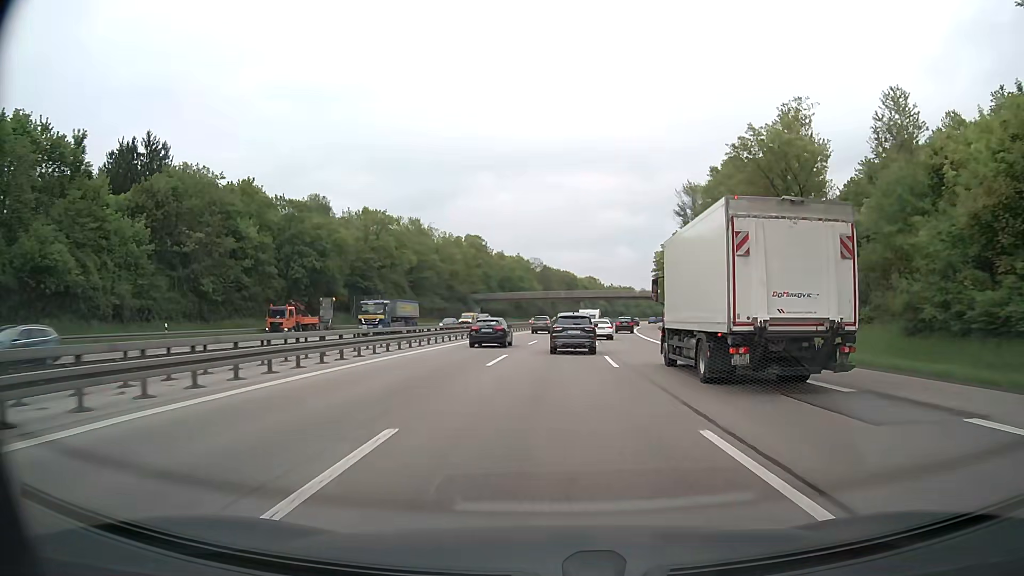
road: motorway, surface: asphalt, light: Day
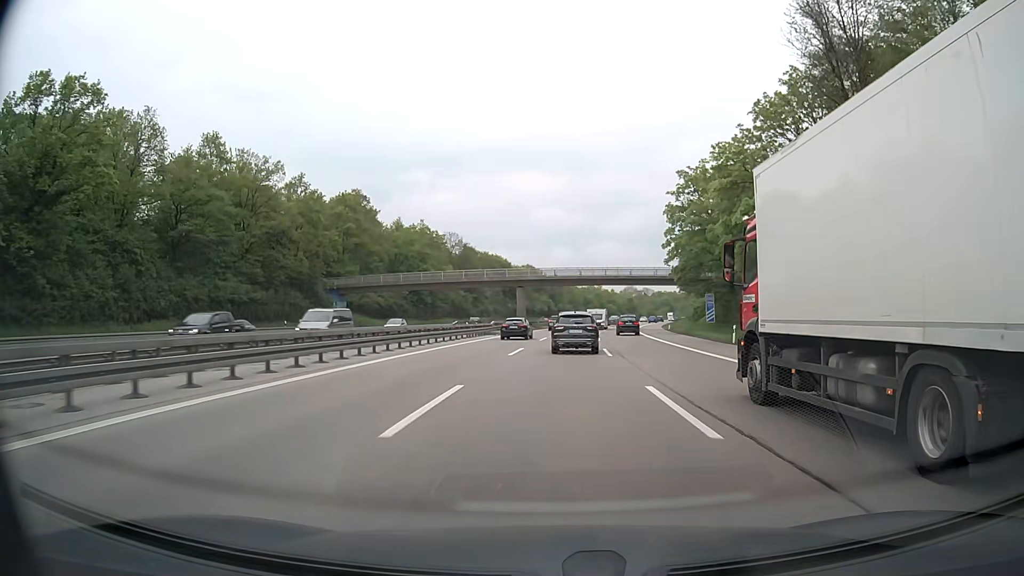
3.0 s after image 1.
(+2.9, +66.1) m; +5°
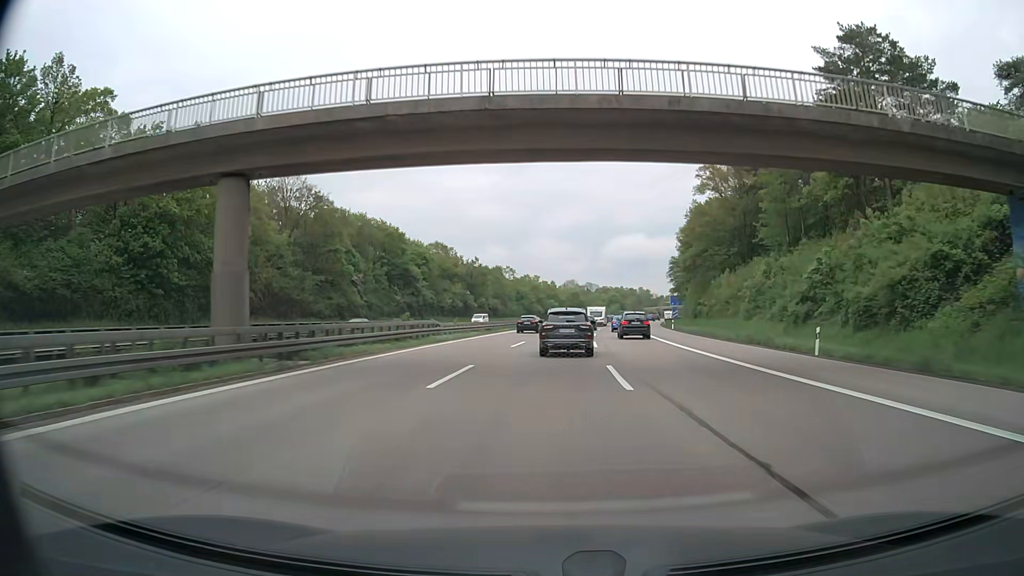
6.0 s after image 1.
(+3.6, +66.2) m; +6°
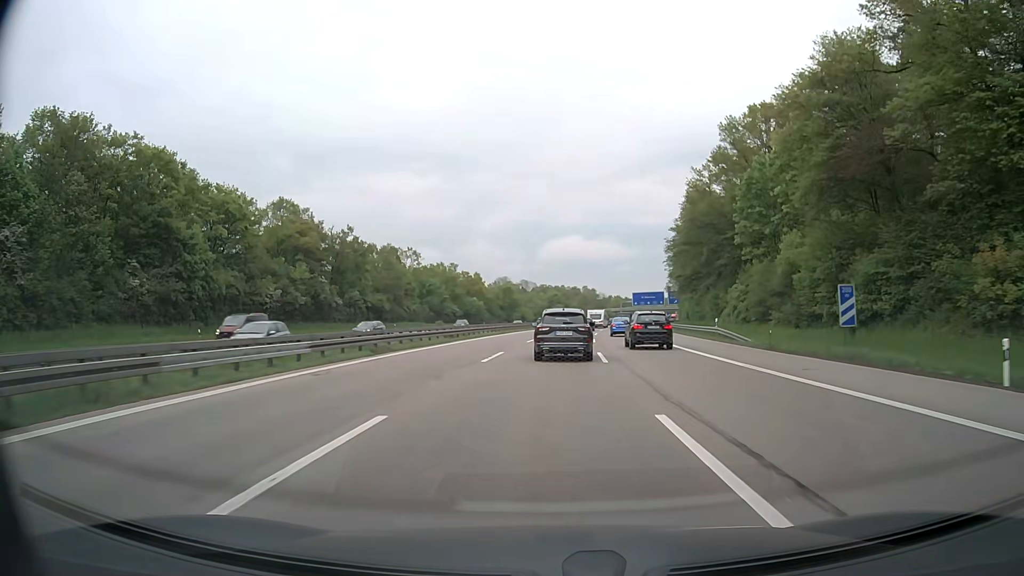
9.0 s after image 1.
(+3.0, +63.1) m; +6°
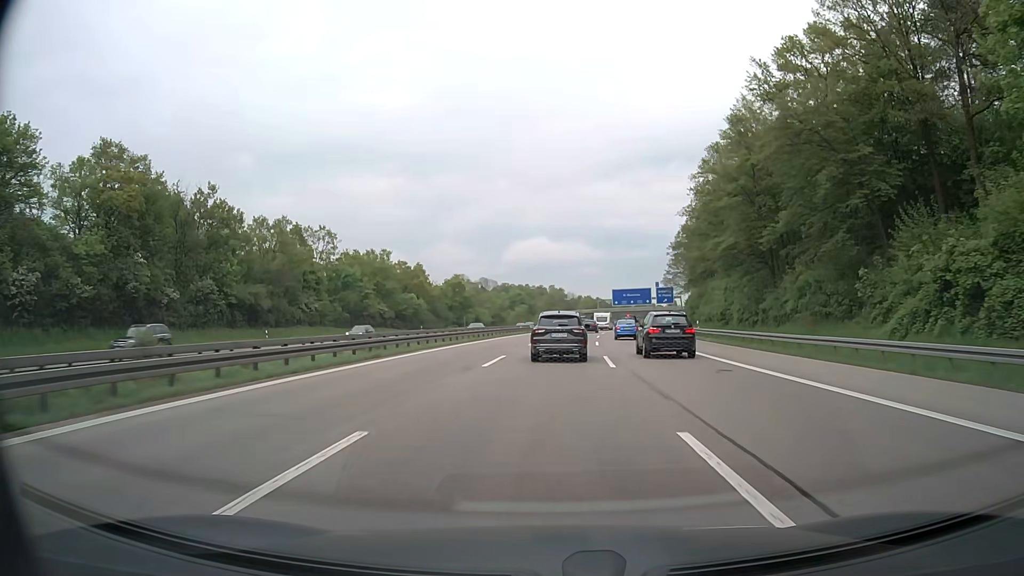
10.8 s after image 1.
(+0.9, +37.0) m; +3°
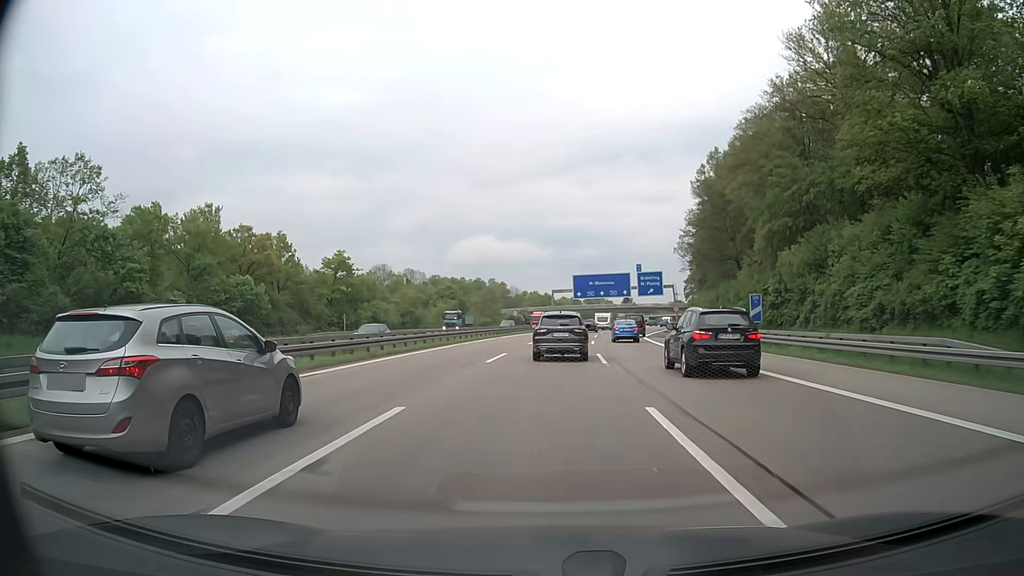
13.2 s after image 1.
(+2.2, +51.5) m; +5°
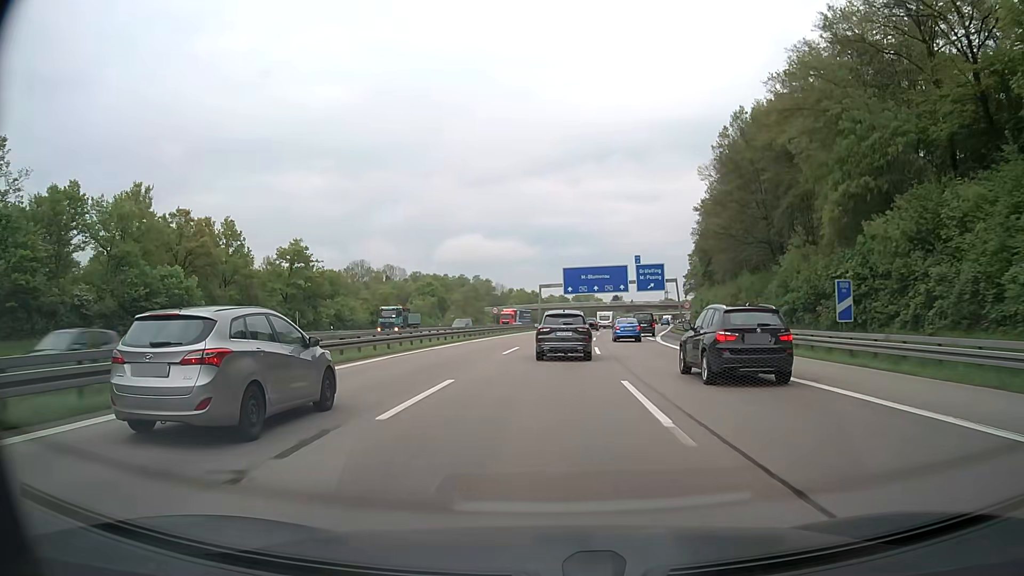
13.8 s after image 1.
(+0.1, +13.1) m; +1°
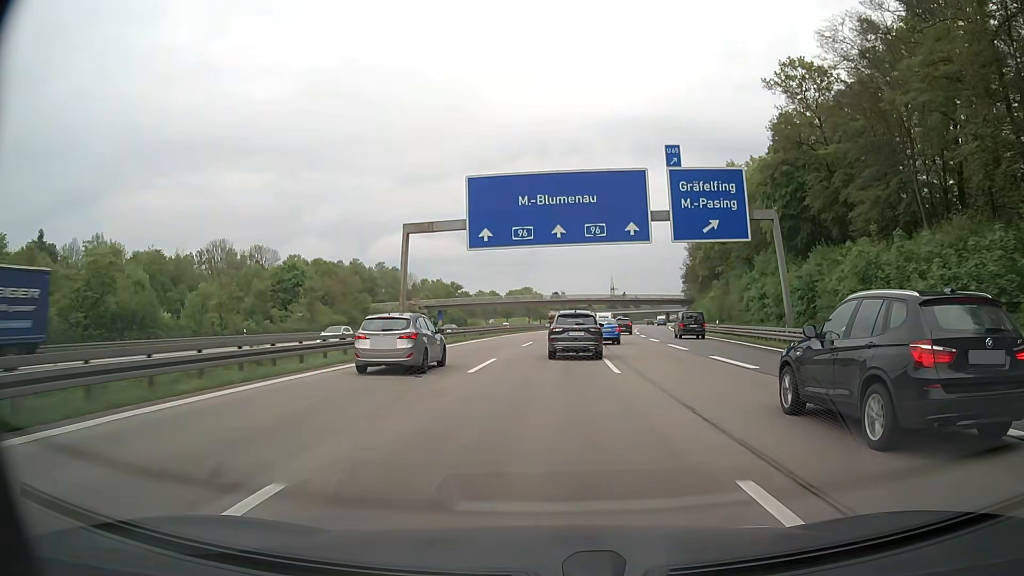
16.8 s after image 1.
(+2.9, +63.3) m; +6°
(0, +10) (0, +20) (+1, +30) (+1, +40) (+2, +50) (+2, +60) (+3, +70) (+4, +80) (+5, +90) (+7, +100) m
